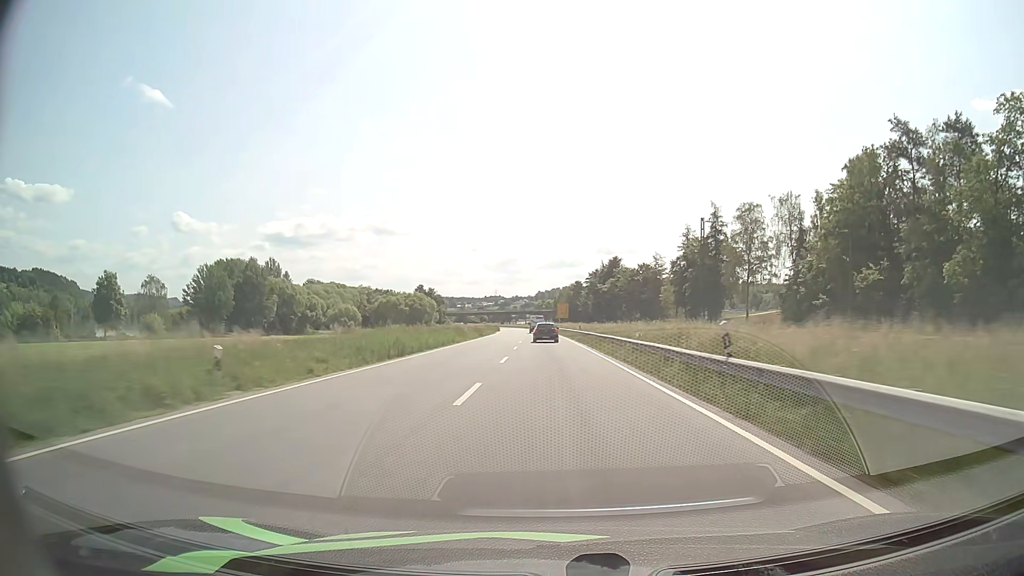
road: primary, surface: asphalt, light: Day
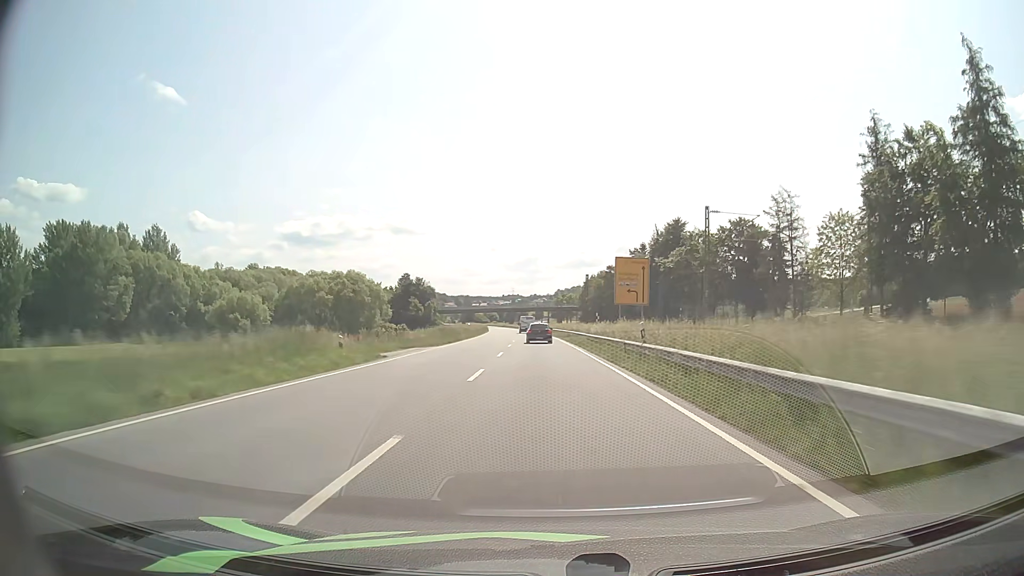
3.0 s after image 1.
(-1.1, +79.8) m; -2°
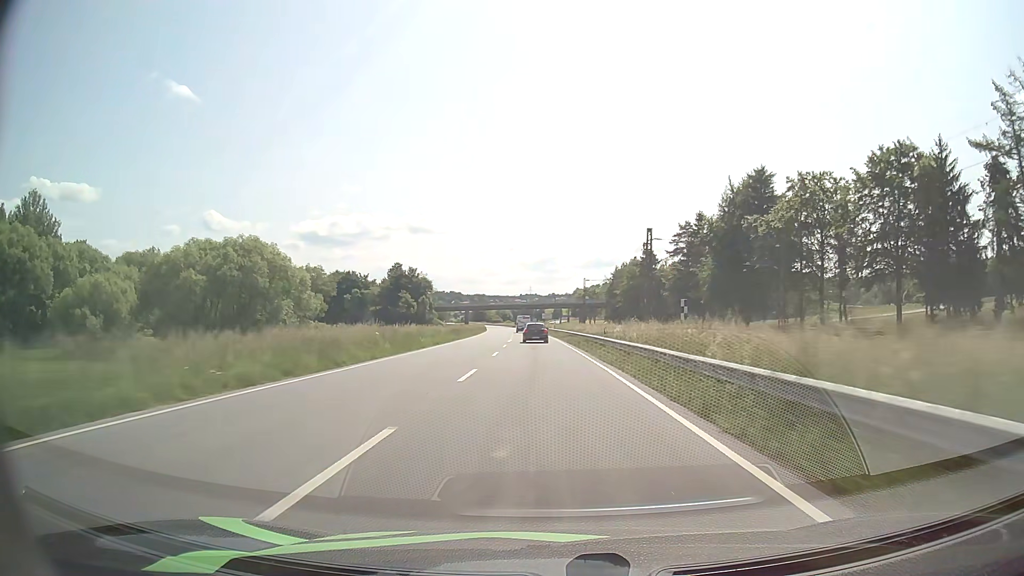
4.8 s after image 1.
(-0.5, +47.5) m; -1°
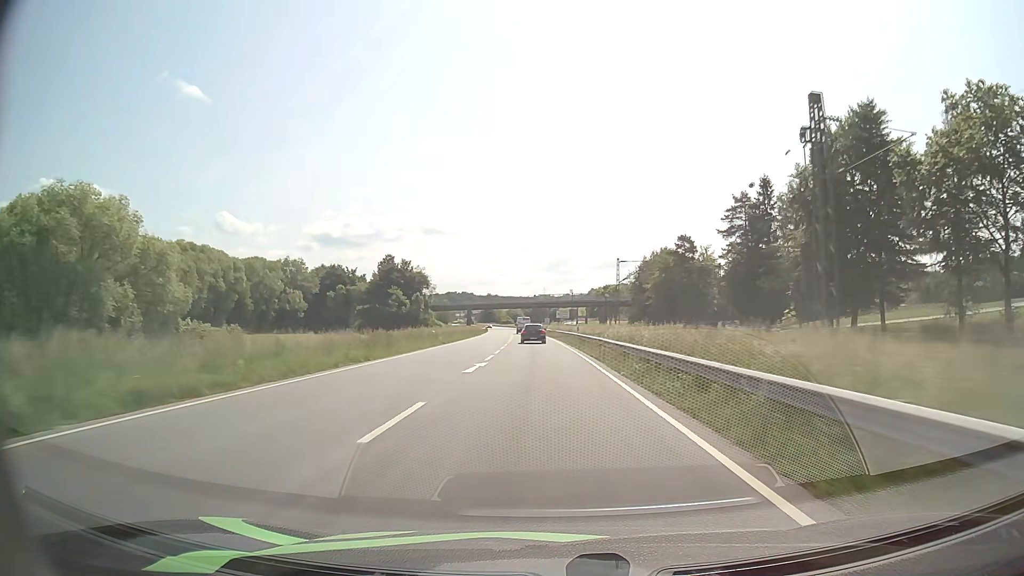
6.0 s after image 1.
(-0.3, +31.7) m; -1°
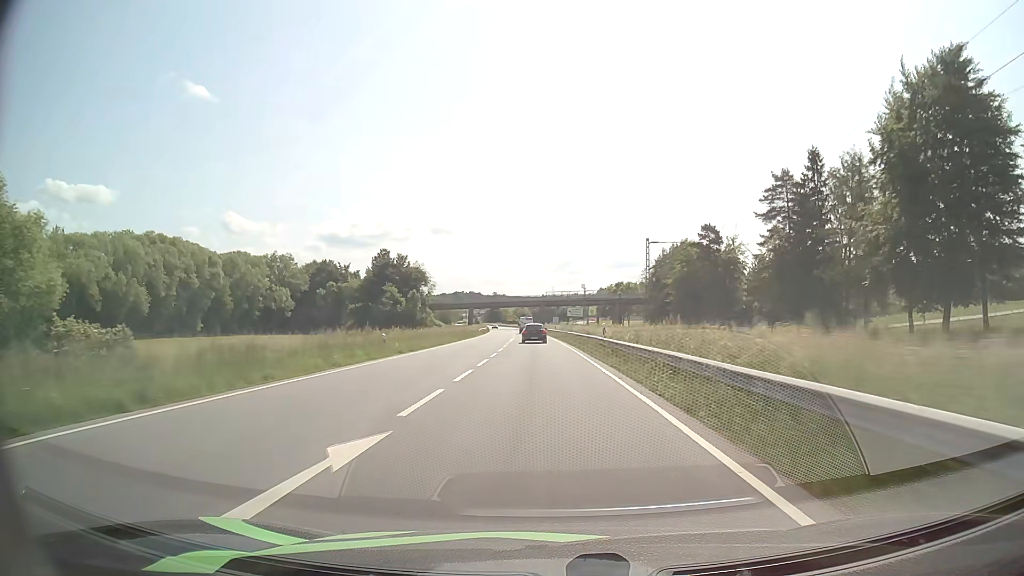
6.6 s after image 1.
(0.0, +15.9) m; 0°
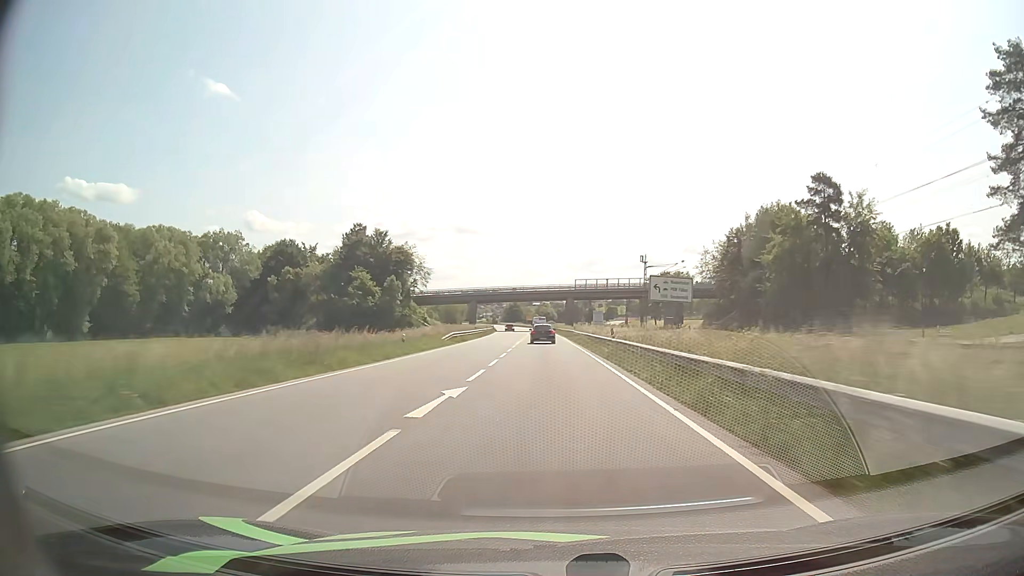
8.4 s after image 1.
(-1.0, +47.7) m; -2°
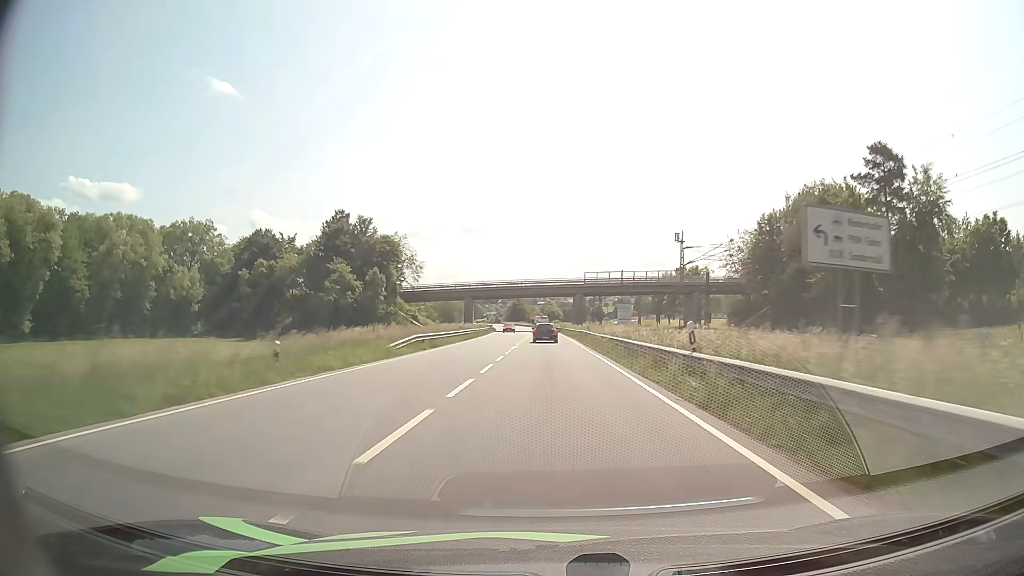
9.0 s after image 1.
(-0.1, +15.9) m; -1°
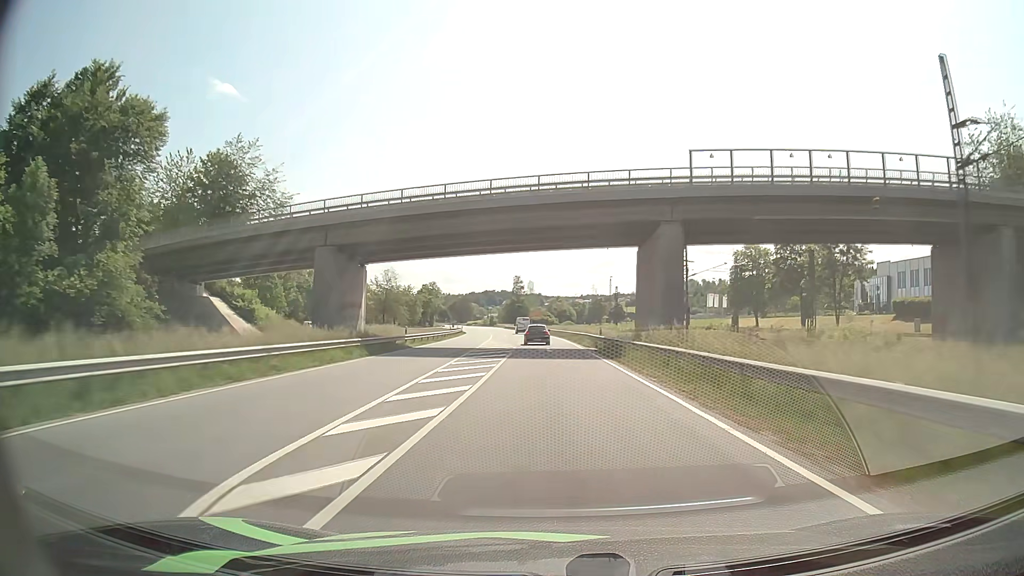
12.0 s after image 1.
(-0.5, +79.4) m; -1°
(0, +10) (0, +20) (0, +30) (0, +40) (-1, +50) (-1, +60) (-2, +70) (-2, +80) (-3, +90) (-3, +100) m
